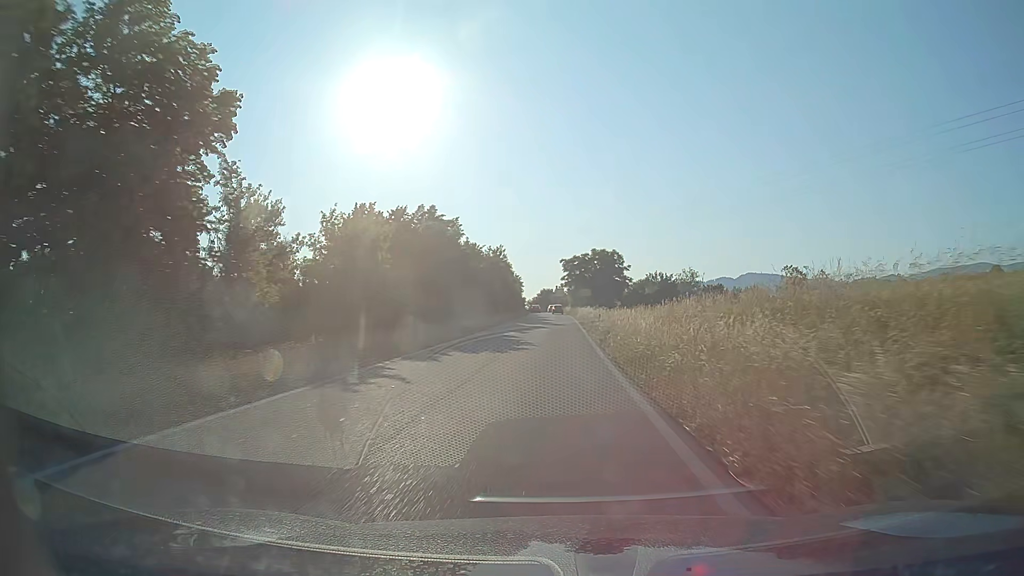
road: trunk_link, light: Day
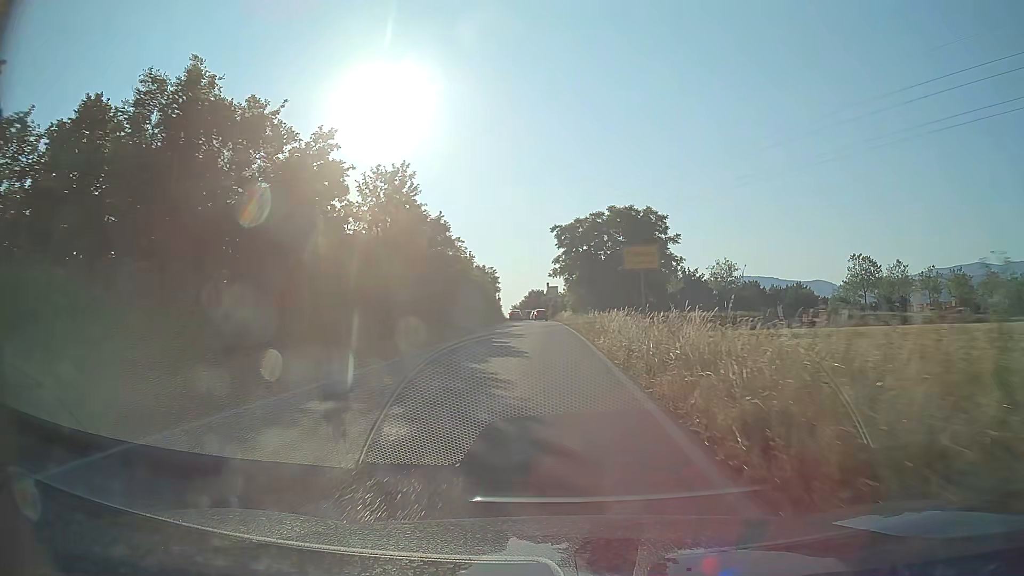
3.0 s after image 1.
(+0.5, +44.5) m; +1°
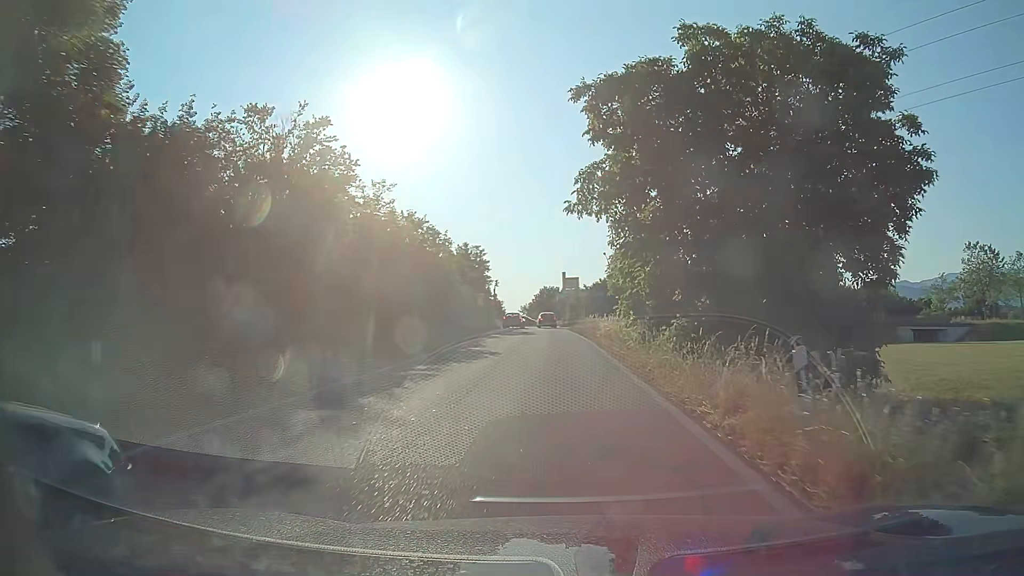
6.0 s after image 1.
(-0.5, +35.3) m; -2°
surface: asphalt
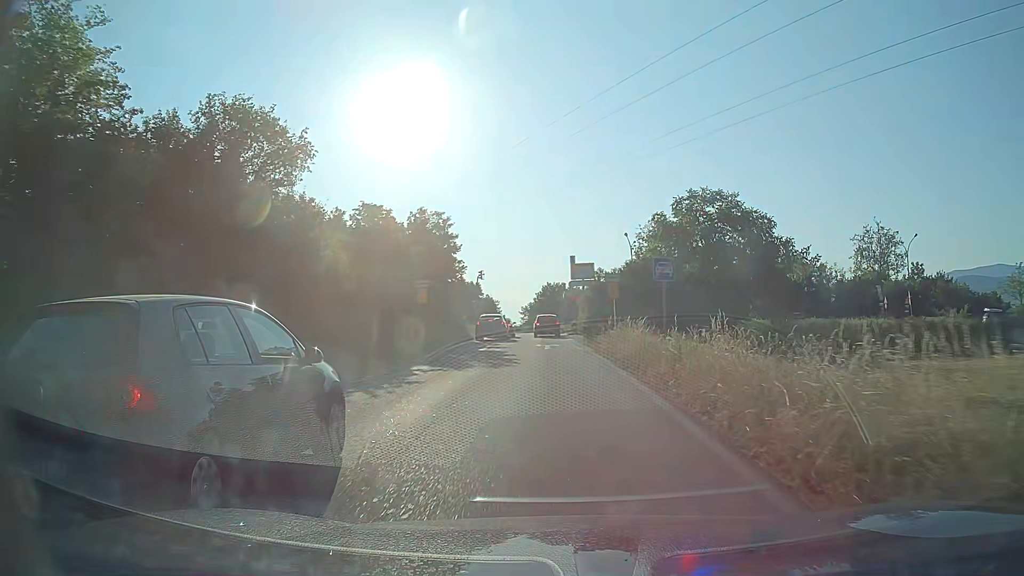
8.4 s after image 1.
(0.0, +23.3) m; -1°
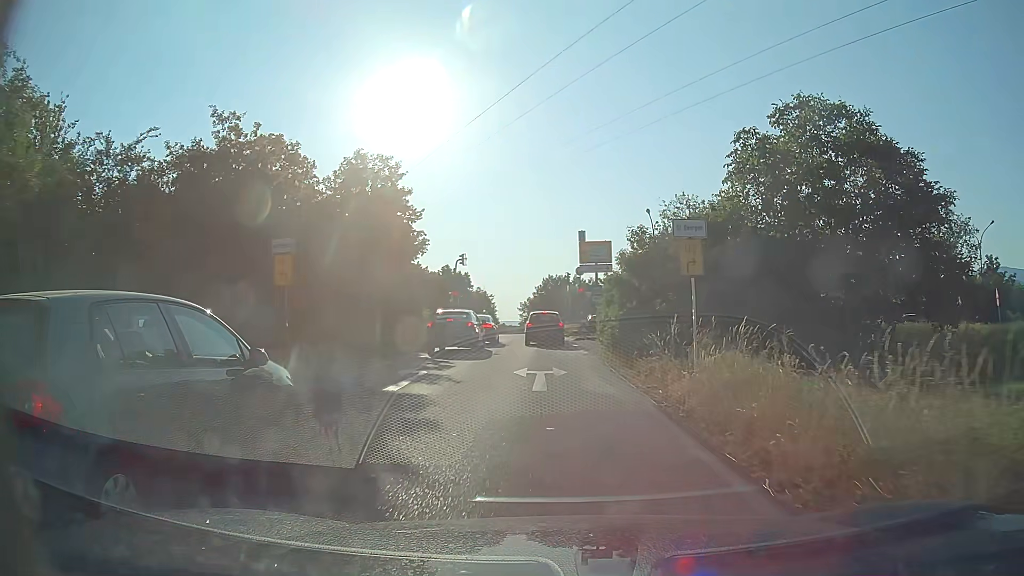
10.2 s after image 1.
(0.0, +14.6) m; 0°
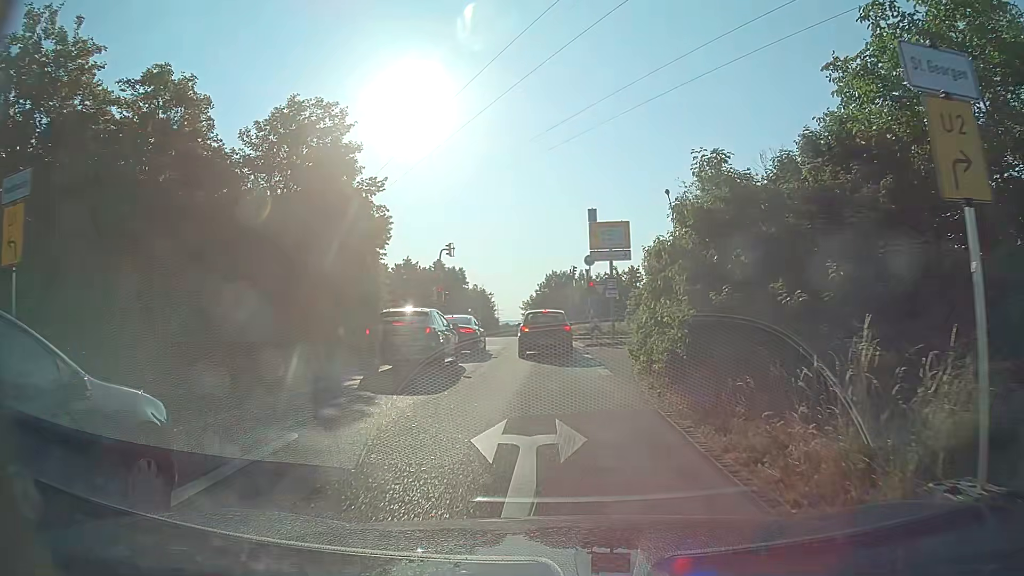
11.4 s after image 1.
(0.0, +7.8) m; 0°
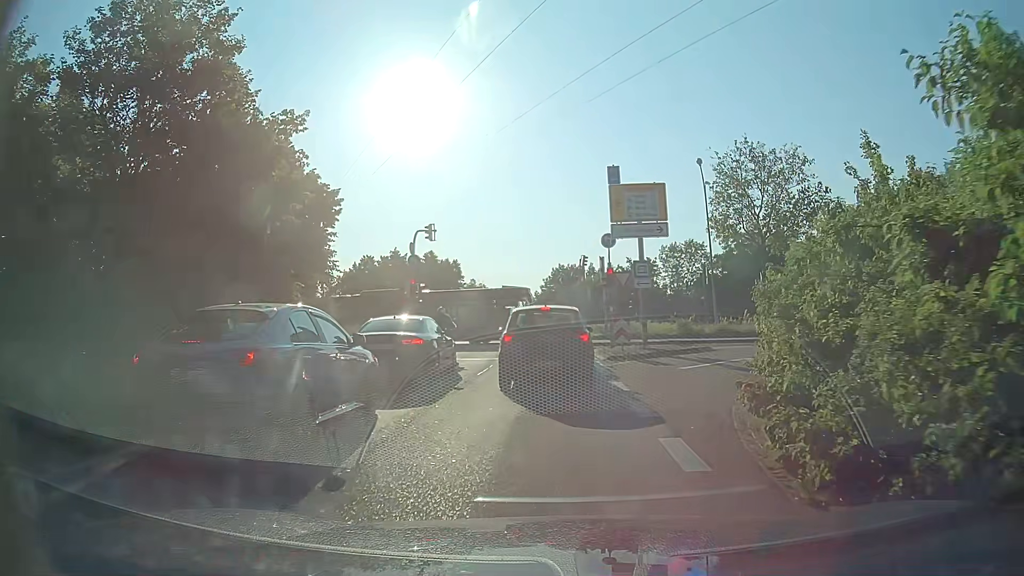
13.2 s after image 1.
(0.0, +8.7) m; 0°
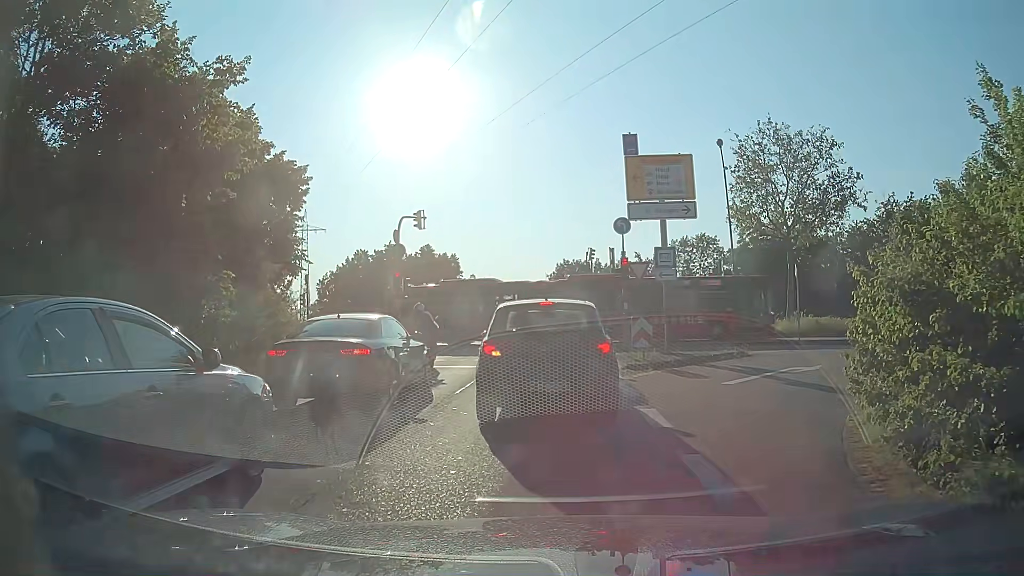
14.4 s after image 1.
(0.0, +3.7) m; 0°
